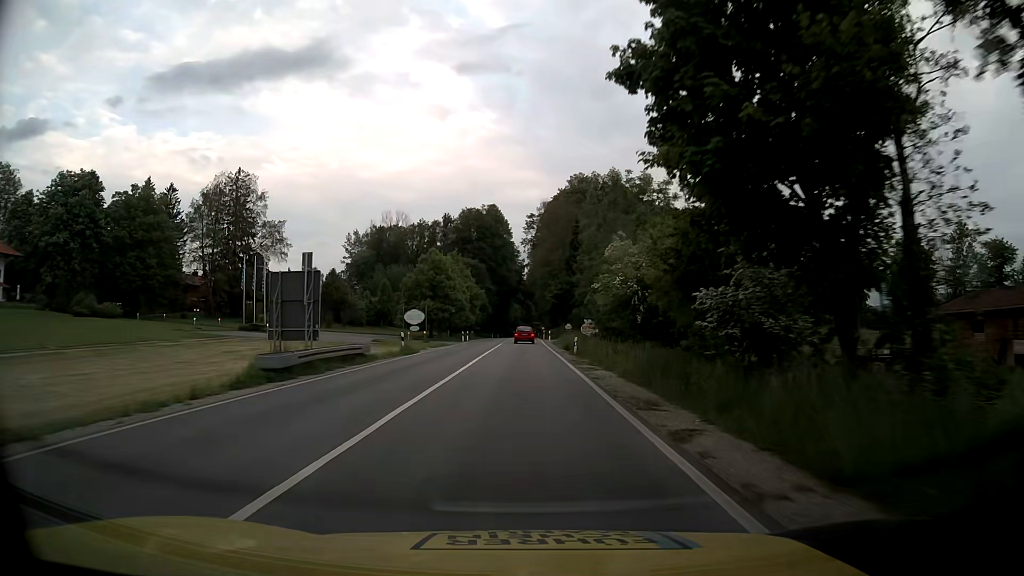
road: primary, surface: asphalt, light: Day
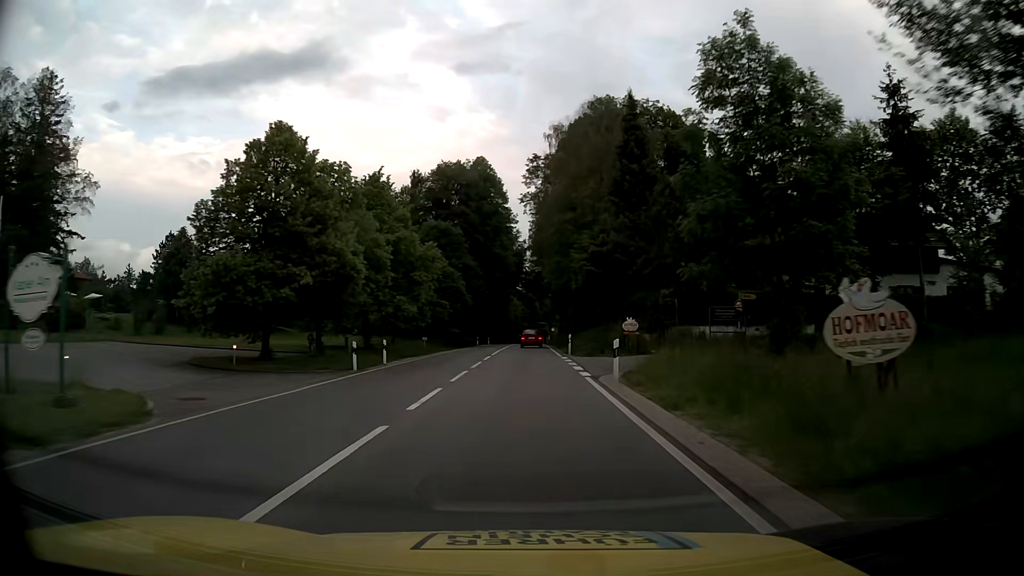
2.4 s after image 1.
(+0.1, +45.0) m; 0°
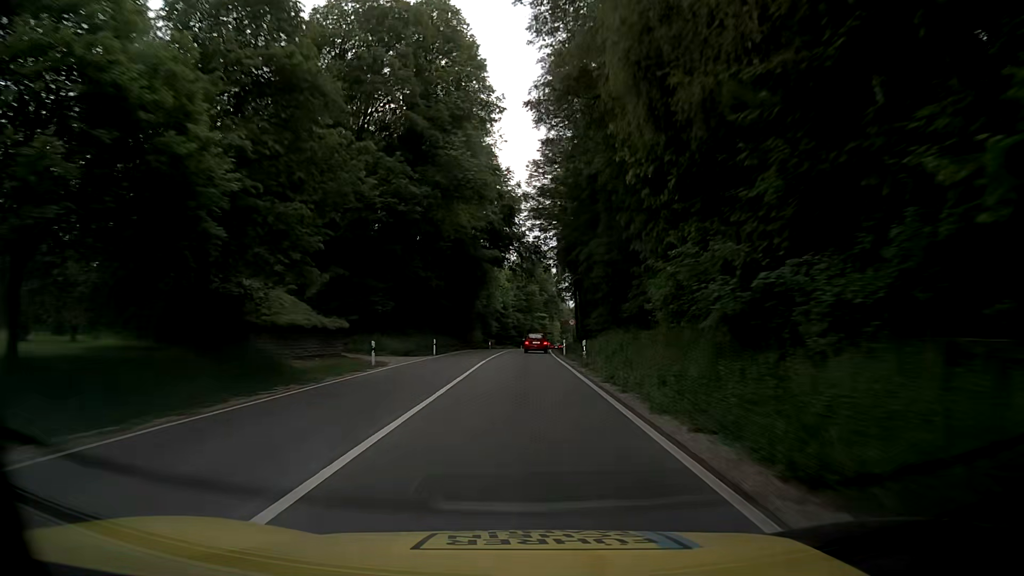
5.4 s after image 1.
(+0.1, +55.6) m; 0°
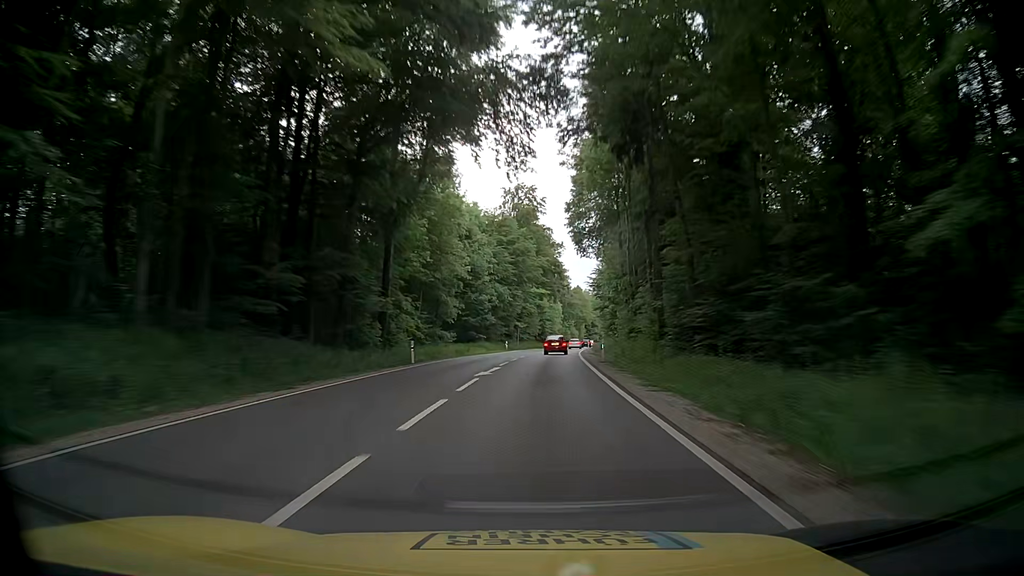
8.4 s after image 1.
(+0.1, +55.9) m; 0°
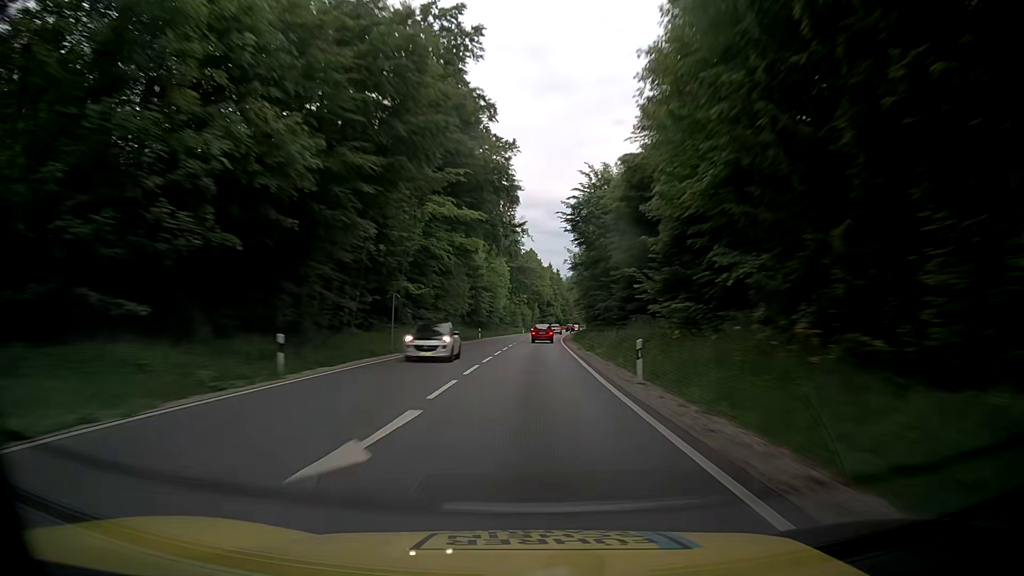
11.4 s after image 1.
(+2.7, +56.7) m; +5°
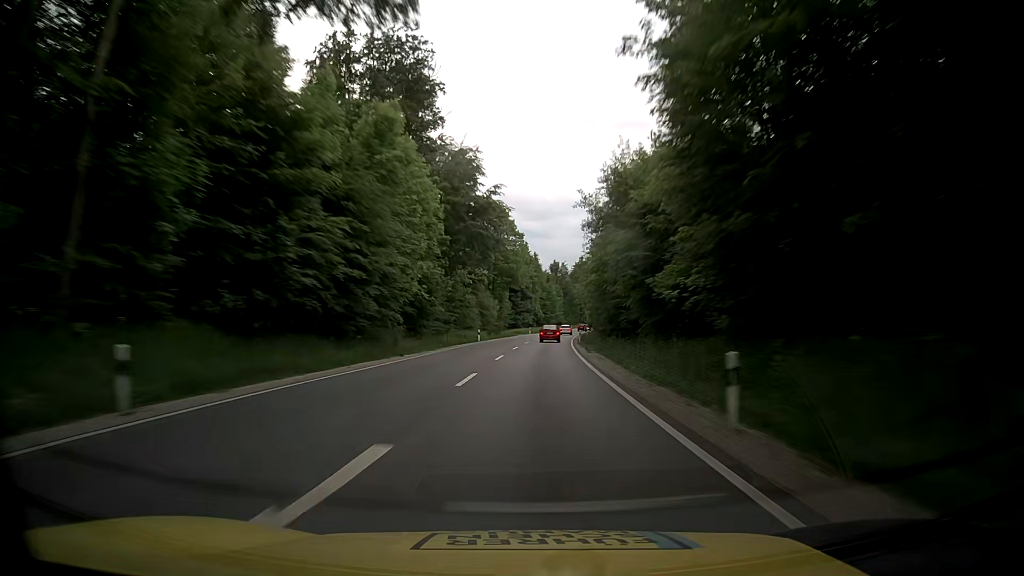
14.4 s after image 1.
(+1.3, +57.1) m; +2°
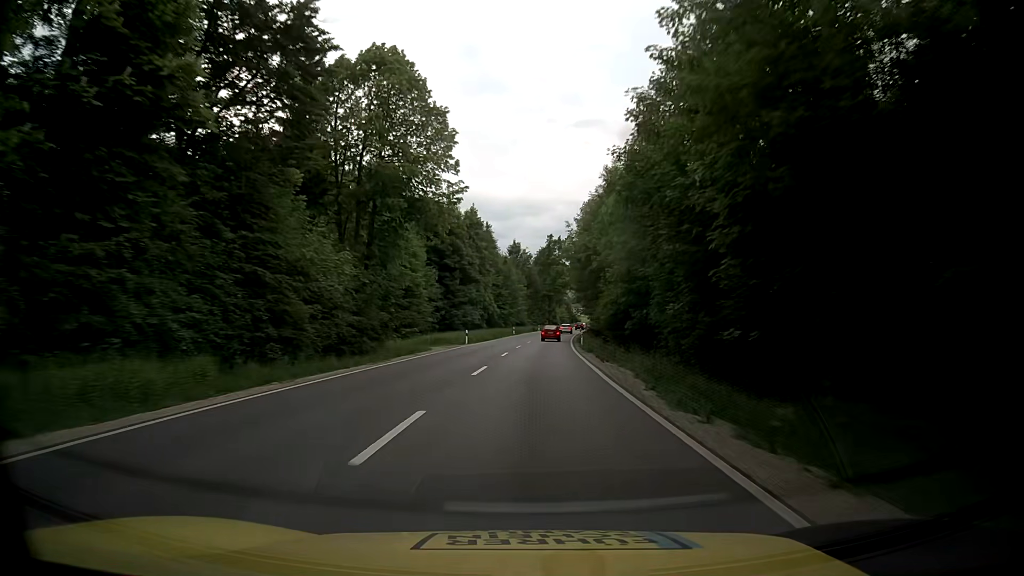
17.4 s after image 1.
(+2.3, +56.7) m; +4°
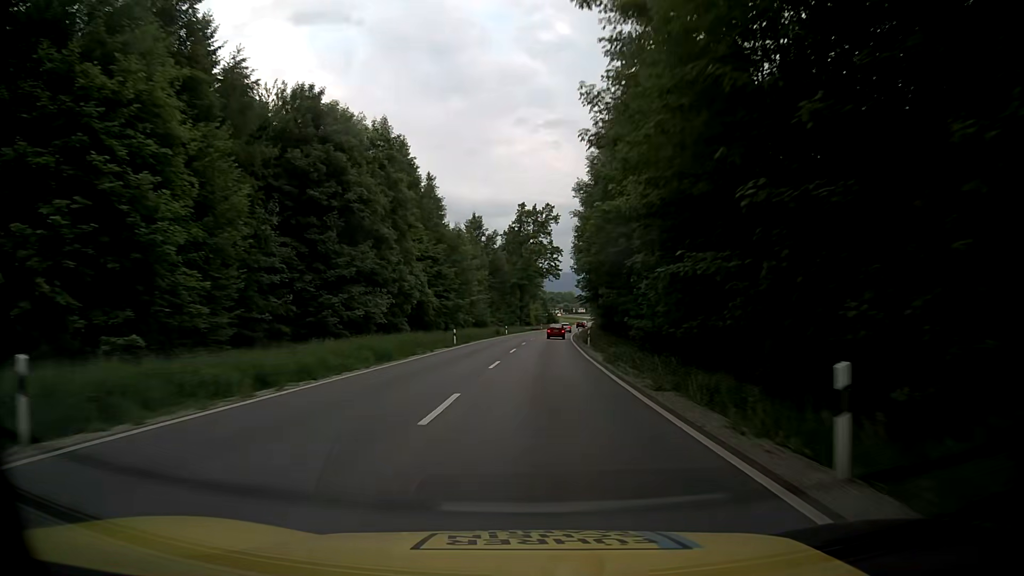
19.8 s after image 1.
(+0.9, +45.2) m; +3°
(0, +10) (0, +20) (0, +30) (+1, +40) (+1, +50) (+2, +60) (+2, +70) (+3, +80) (+4, +90) (+5, +100) m
